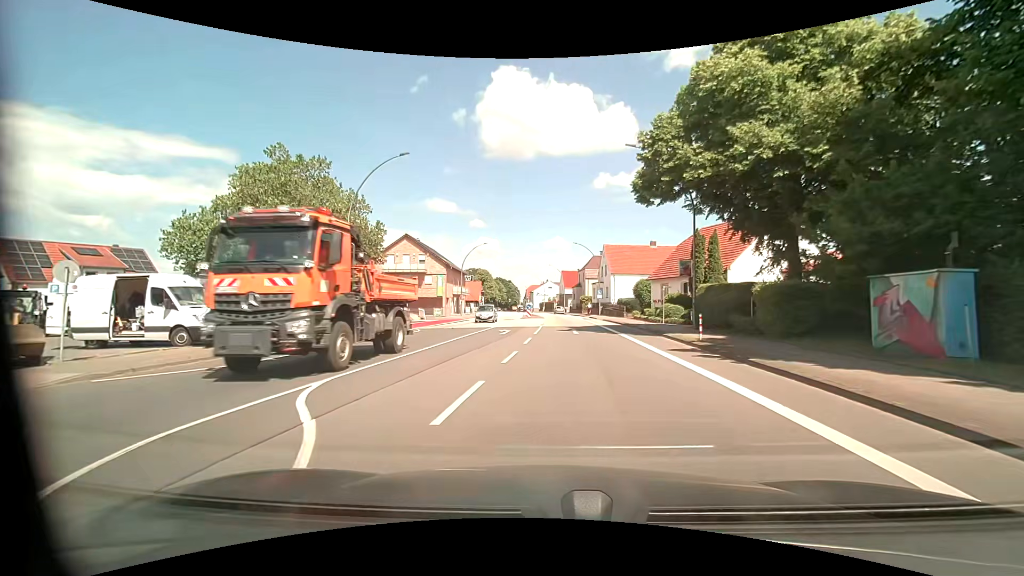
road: primary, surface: asphalt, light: Day
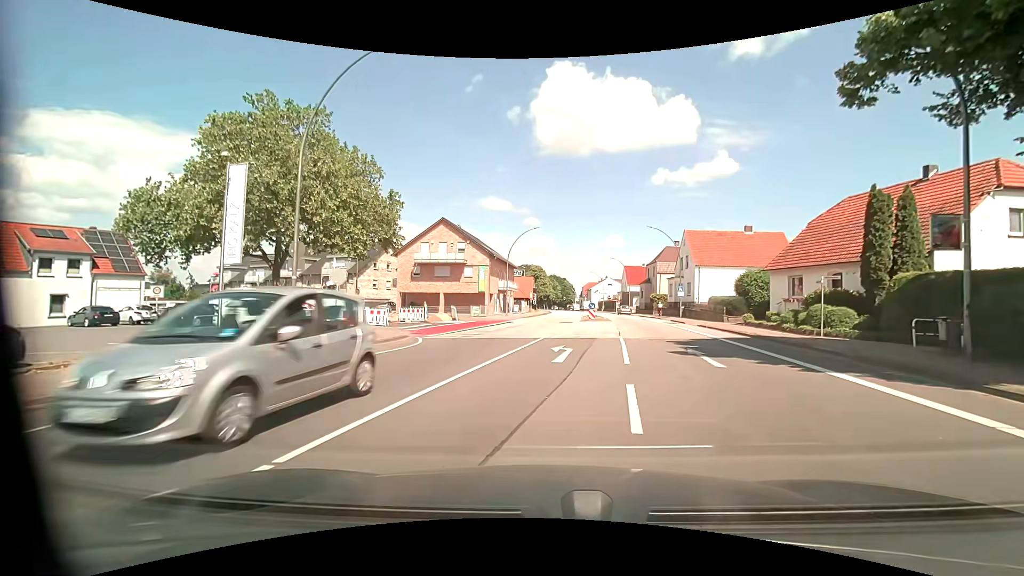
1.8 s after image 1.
(-1.0, +12.1) m; -7°
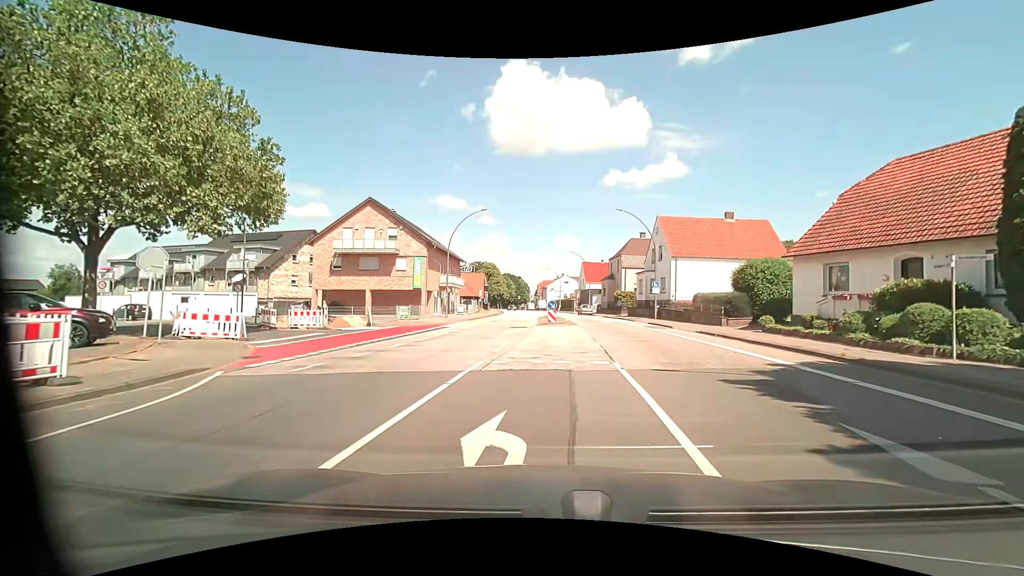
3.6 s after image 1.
(+0.4, +10.0) m; +5°
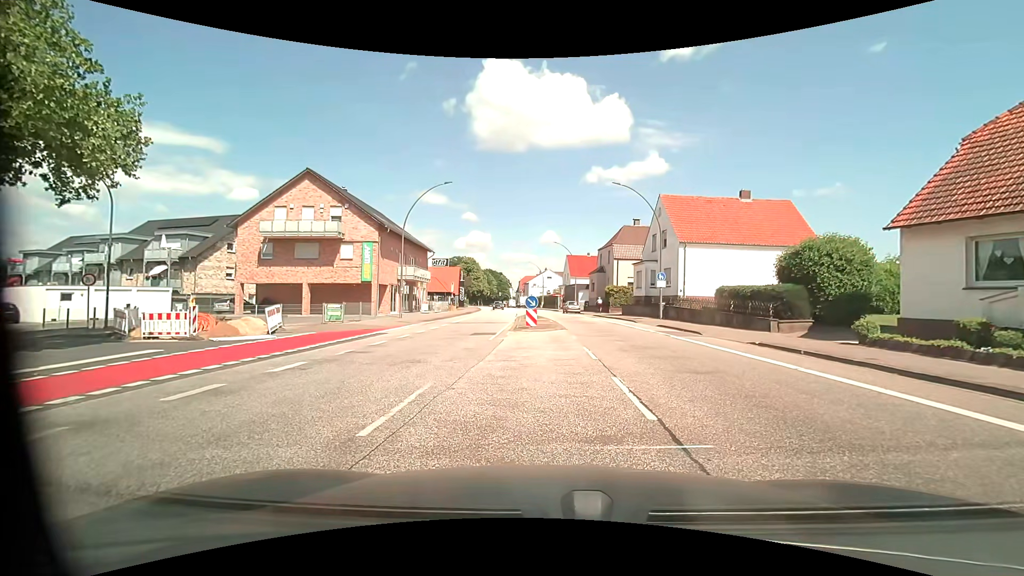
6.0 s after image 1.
(+0.2, +8.7) m; 0°
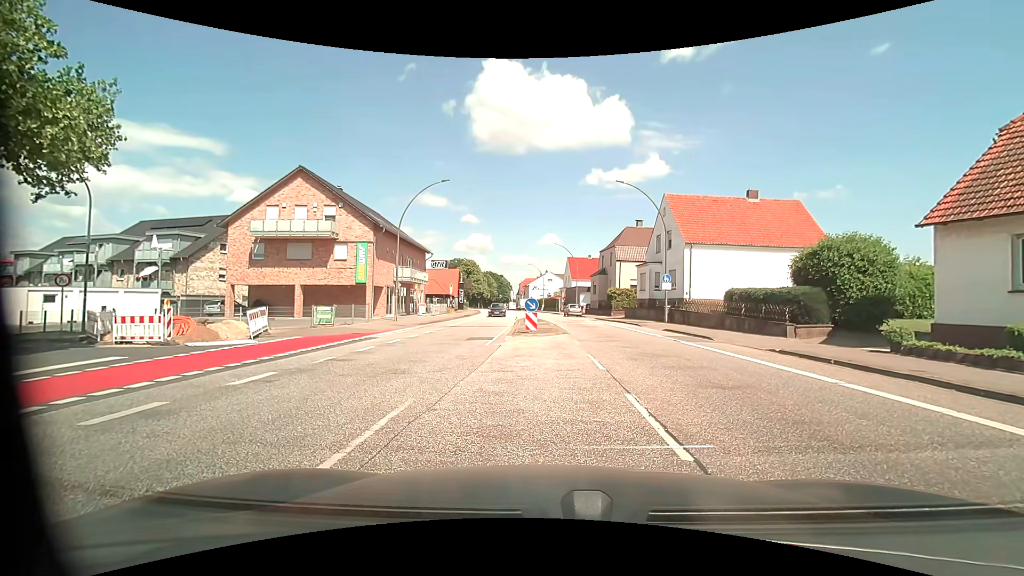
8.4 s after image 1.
(0.0, +1.2) m; -1°
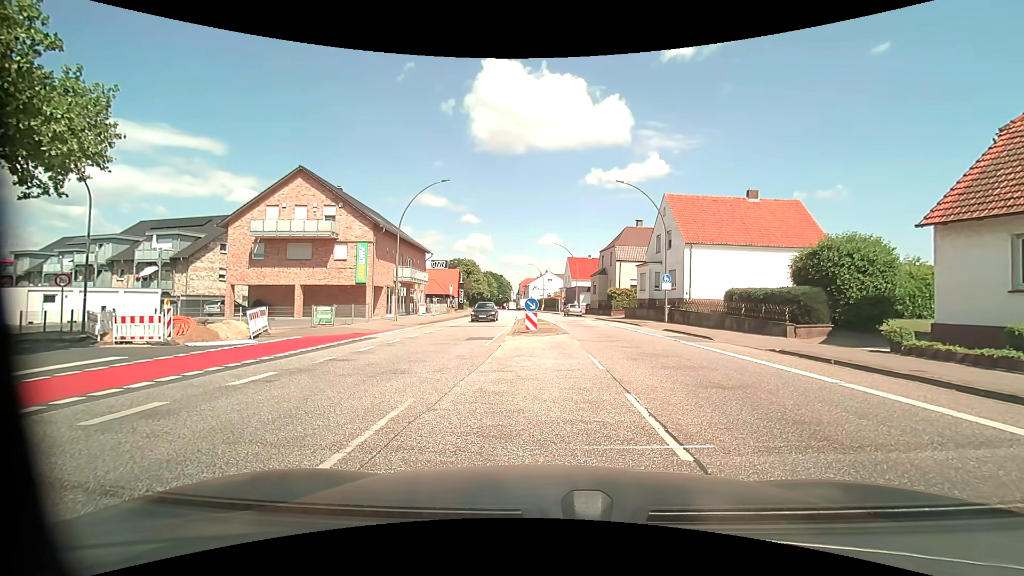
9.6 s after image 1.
(0.0, 0.0) m; 0°
